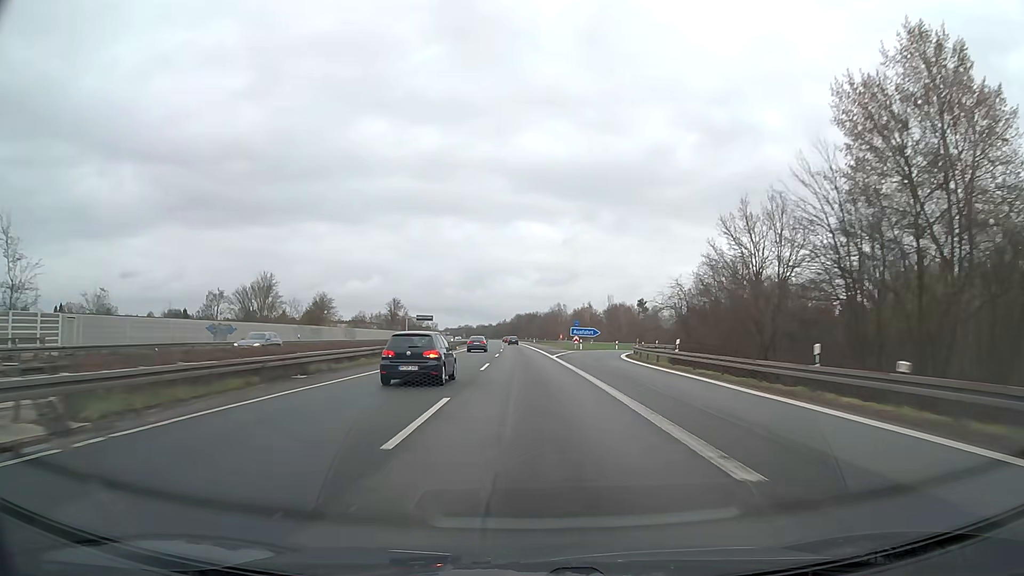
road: motorway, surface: asphalt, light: Day
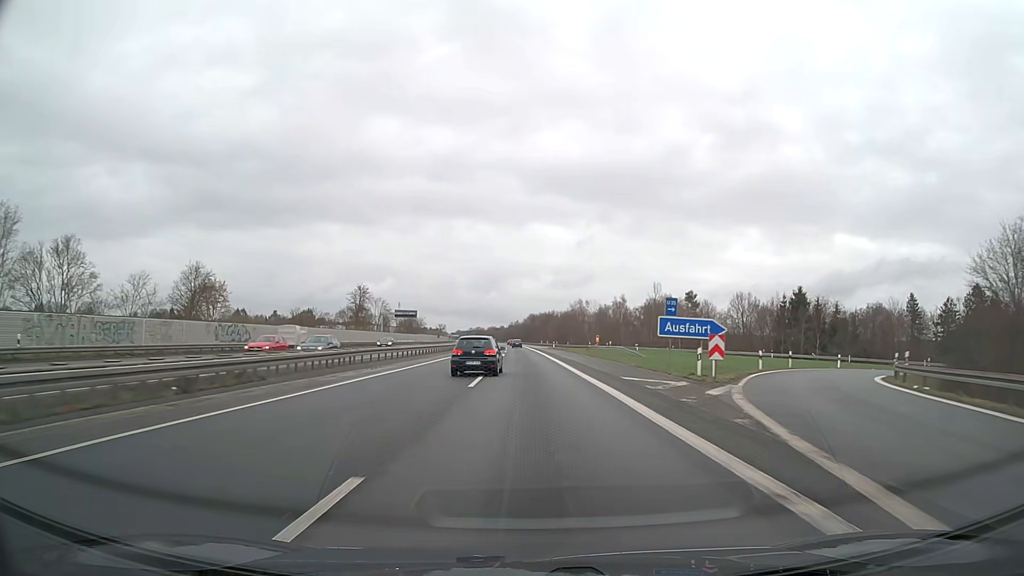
(-0.5, +47.4) m; -1°
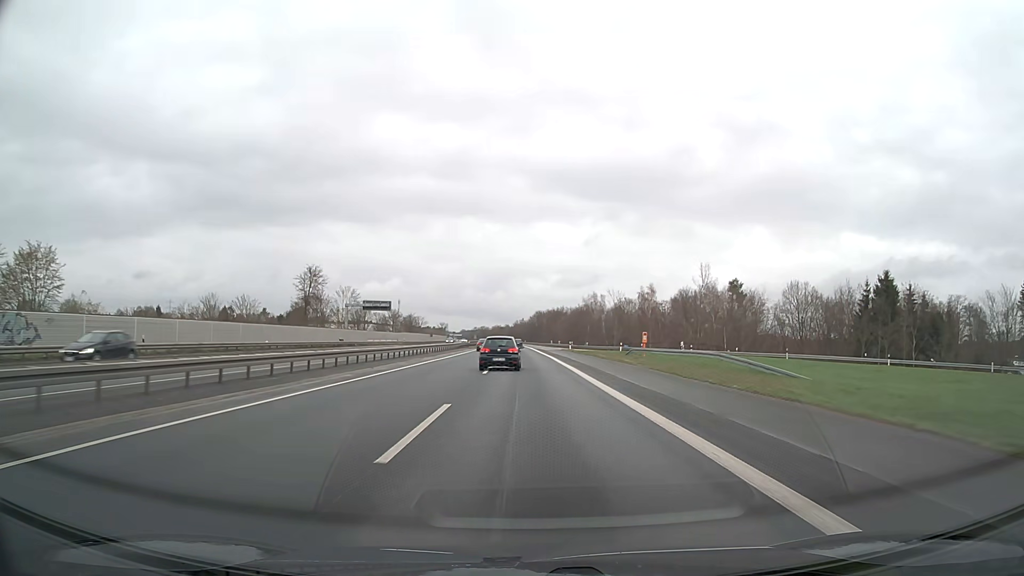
(-0.1, +31.6) m; 0°
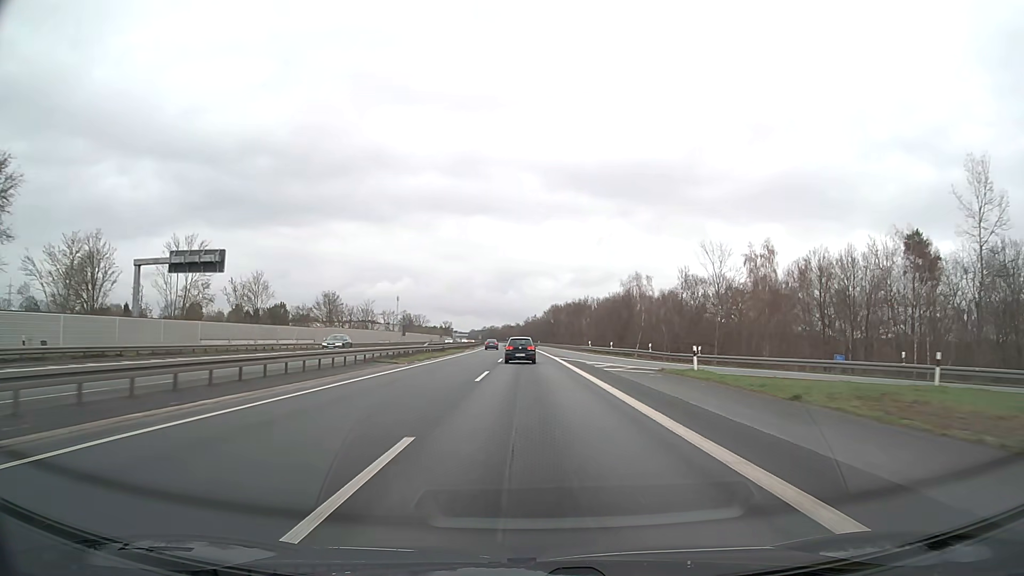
(-0.6, +63.3) m; -1°
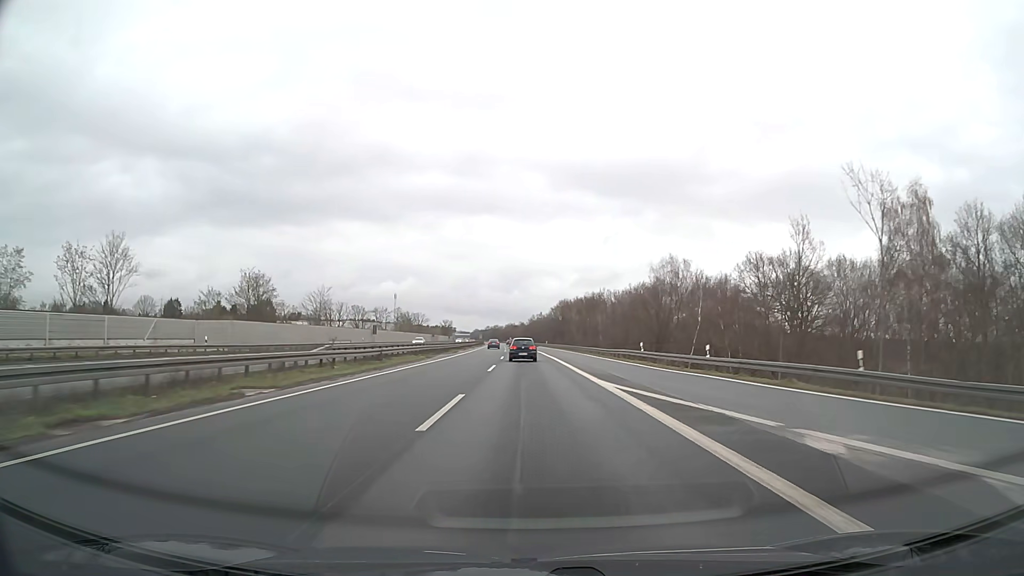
(-0.1, +31.7) m; 0°
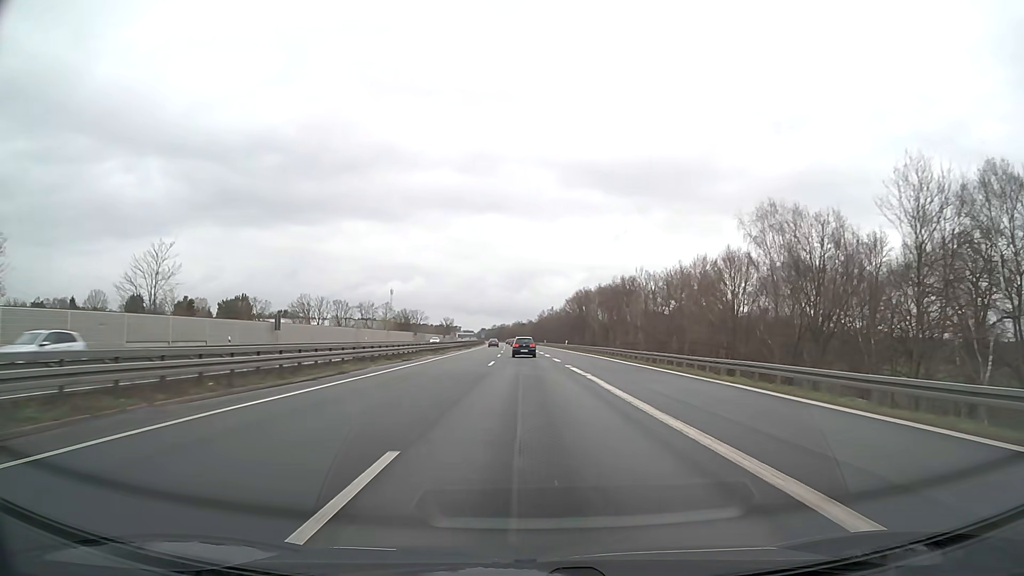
(-0.3, +47.6) m; -1°
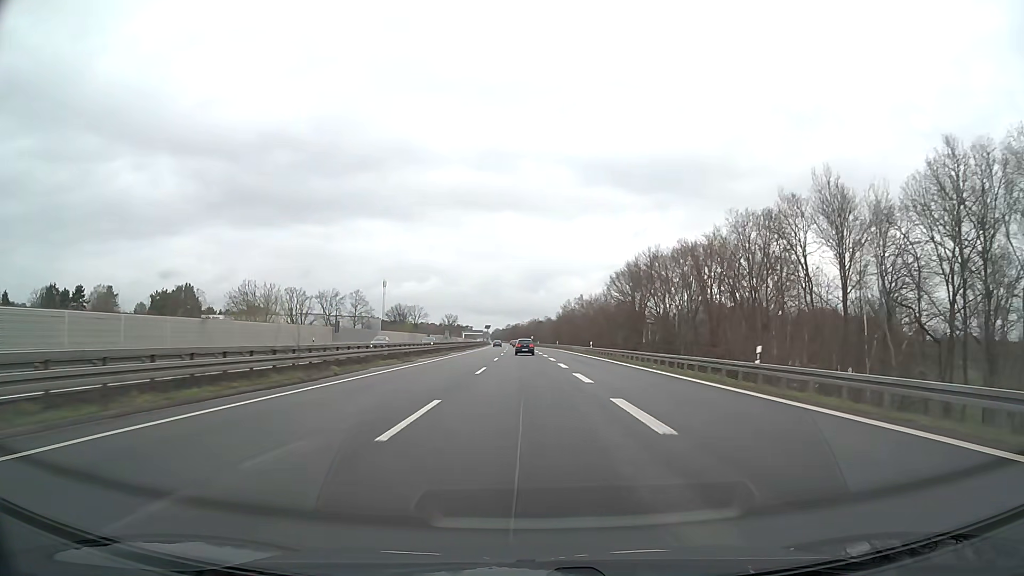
(-0.9, +79.2) m; -1°
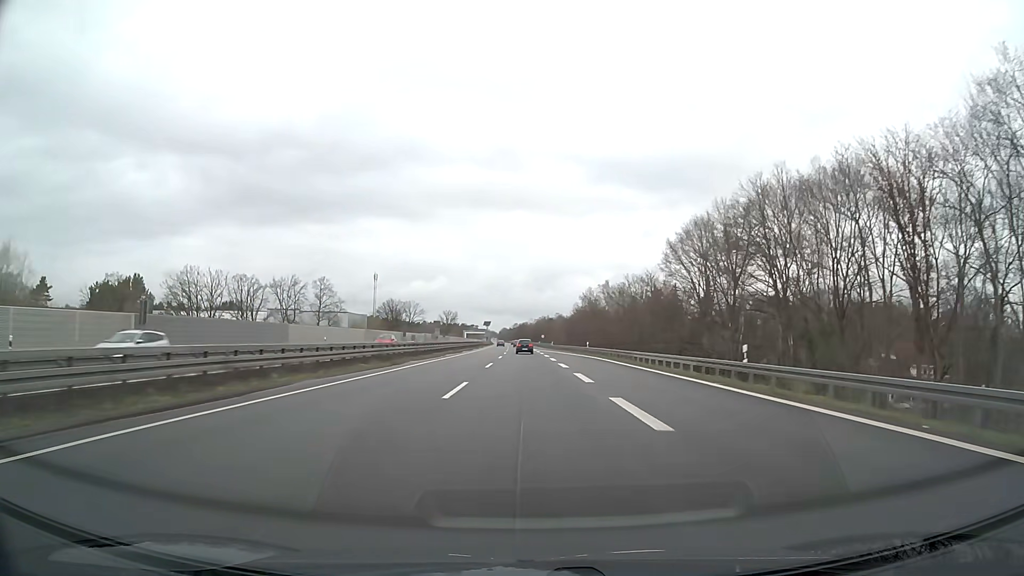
(-0.2, +47.5) m; -1°
(0, +10) (0, +20) (0, +30) (0, +40) (0, +50) (0, +60) (0, +70) (-1, +80) (-1, +90) (-1, +100) m
